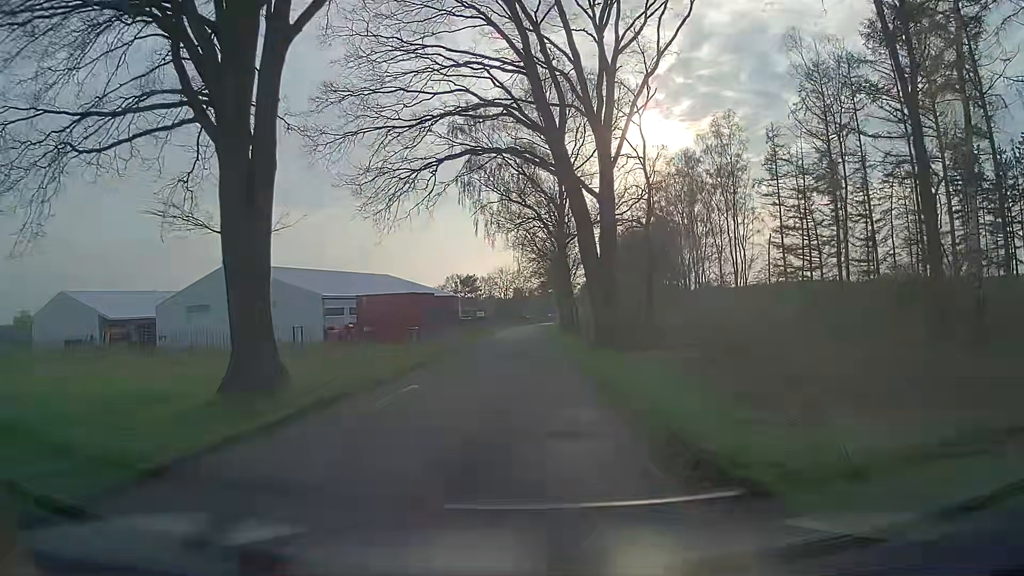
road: unclassified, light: Day
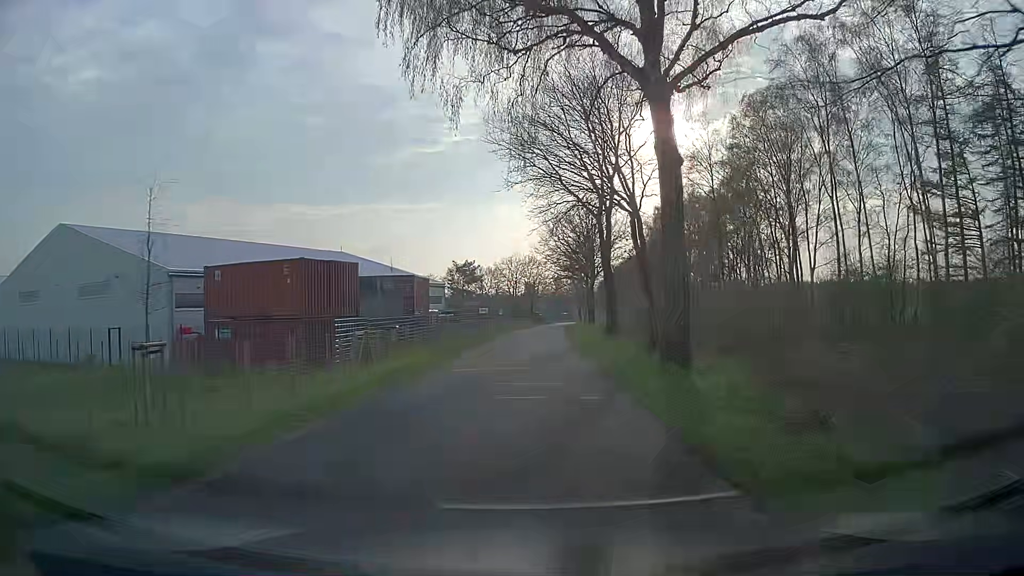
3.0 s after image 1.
(-0.3, +33.7) m; -1°
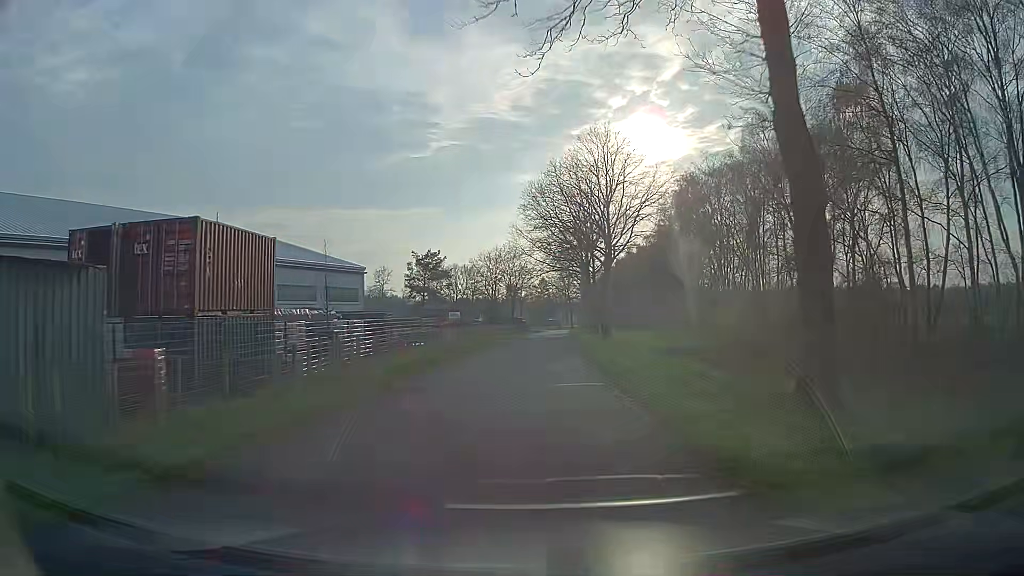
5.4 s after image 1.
(+0.2, +29.7) m; +1°
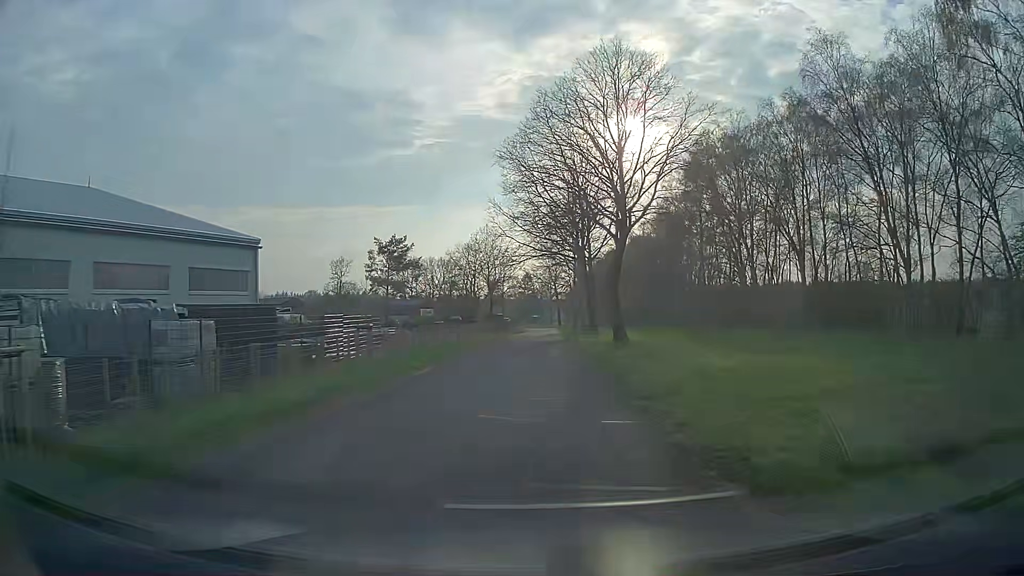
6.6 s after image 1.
(+0.2, +15.4) m; +1°
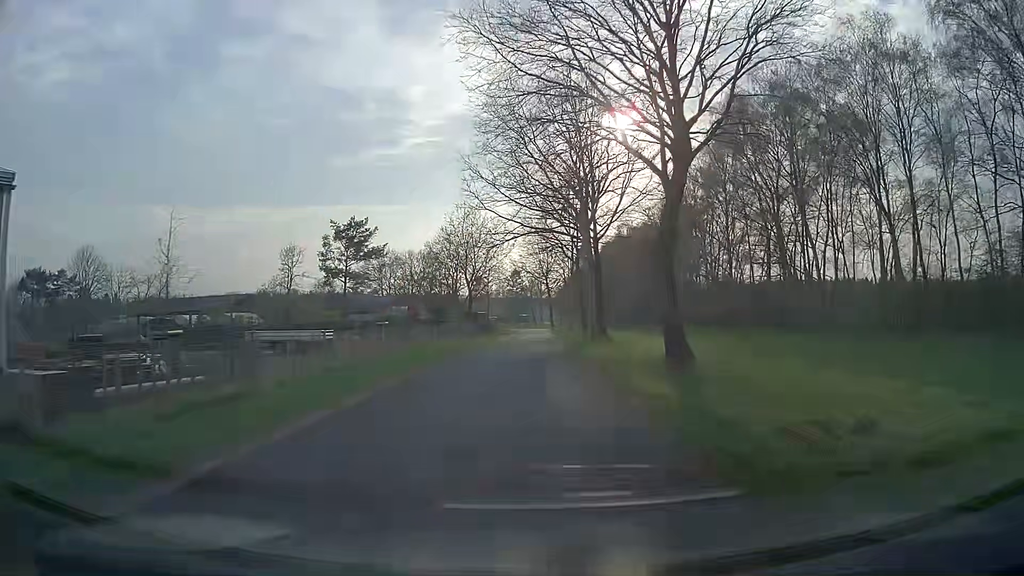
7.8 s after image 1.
(+0.2, +15.6) m; +1°
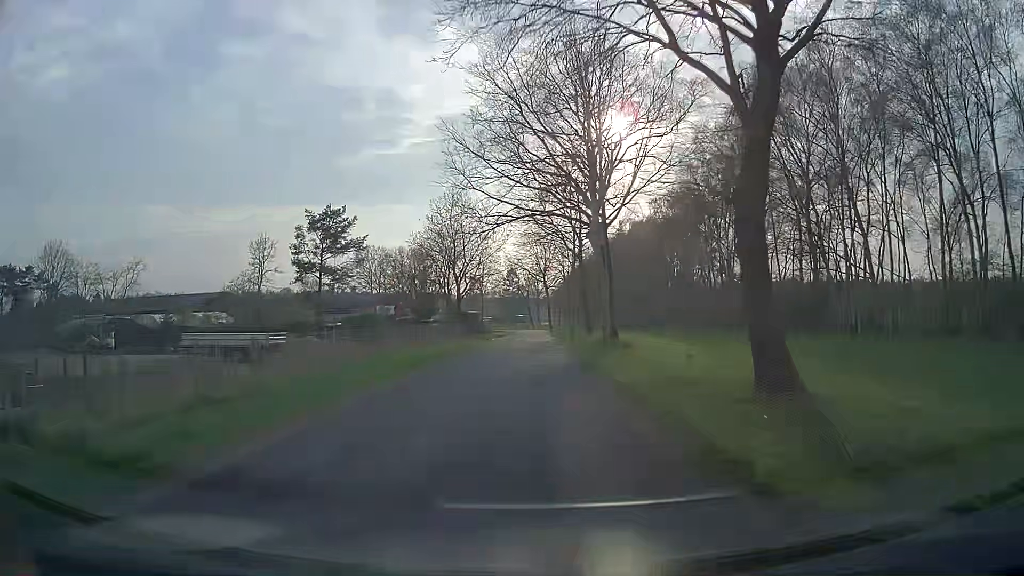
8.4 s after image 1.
(0.0, +7.8) m; 0°
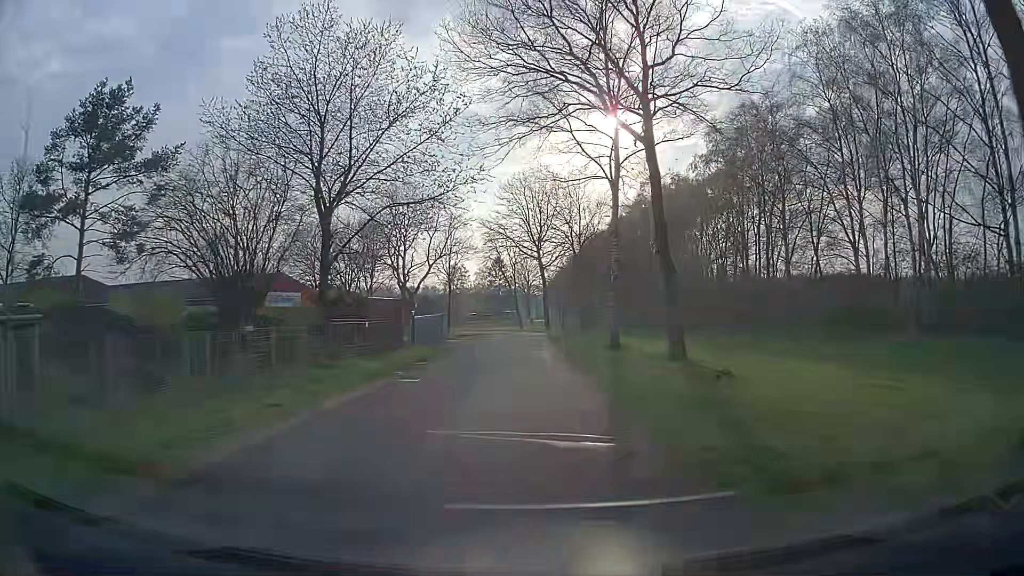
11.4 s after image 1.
(+0.4, +36.7) m; 0°
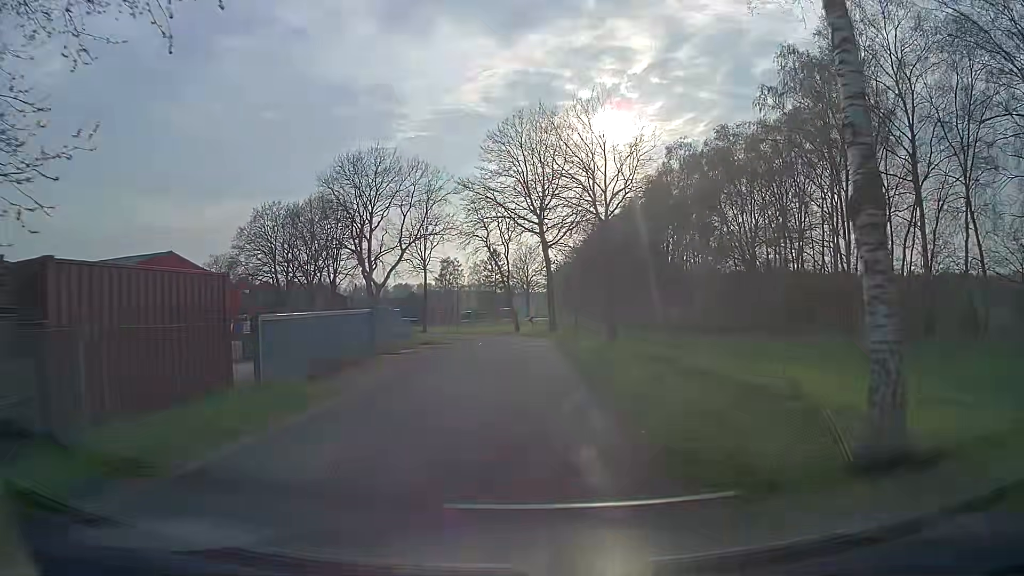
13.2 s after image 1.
(+0.3, +19.7) m; 0°
(0, +10) (0, +20) (0, +30) (0, +40) (-2, +50) (-6, +59) (-13, +66) (-19, +74) (-25, +82) (-31, +90) m
